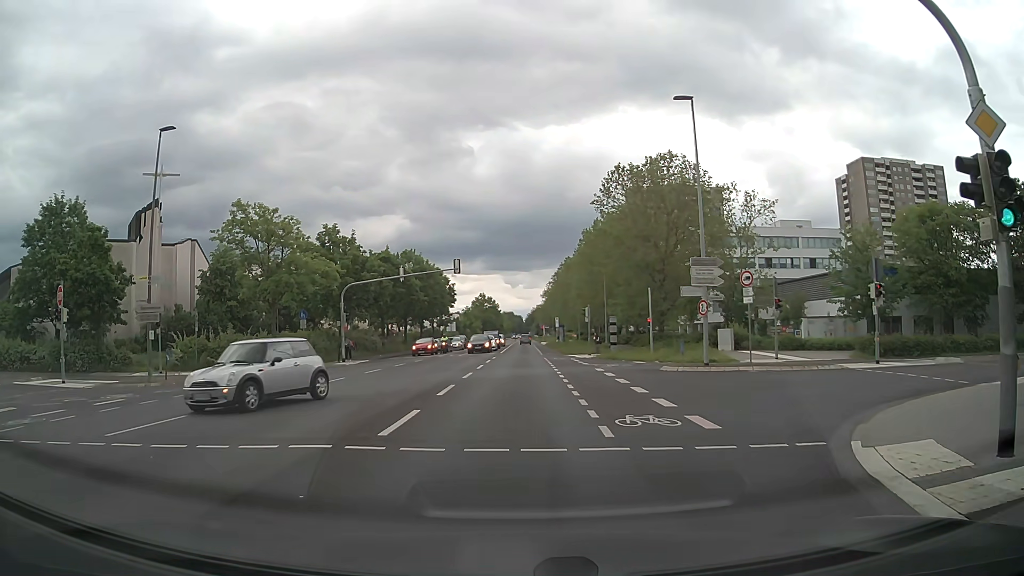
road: secondary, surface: asphalt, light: Day
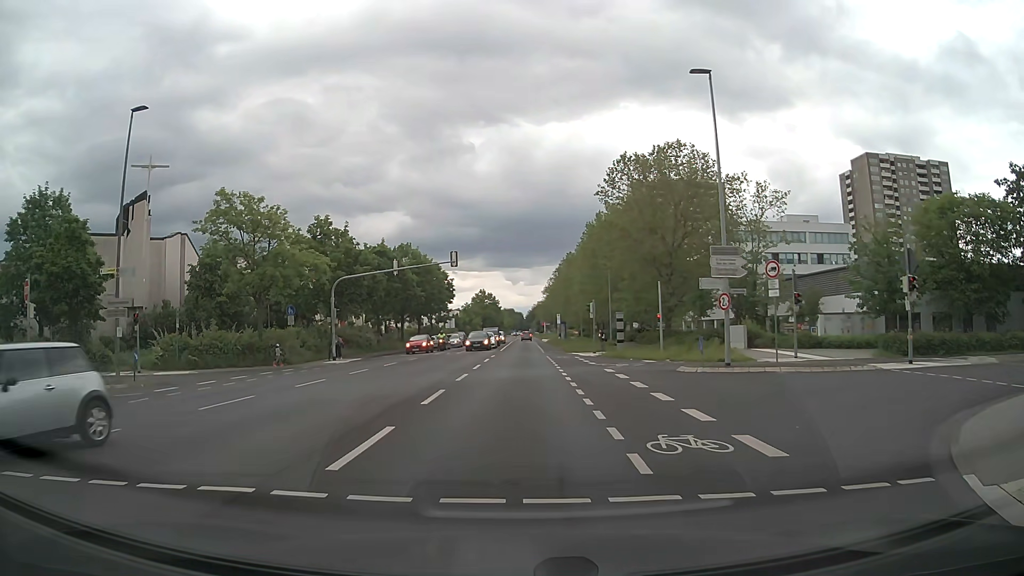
(0.0, +2.7) m; -1°
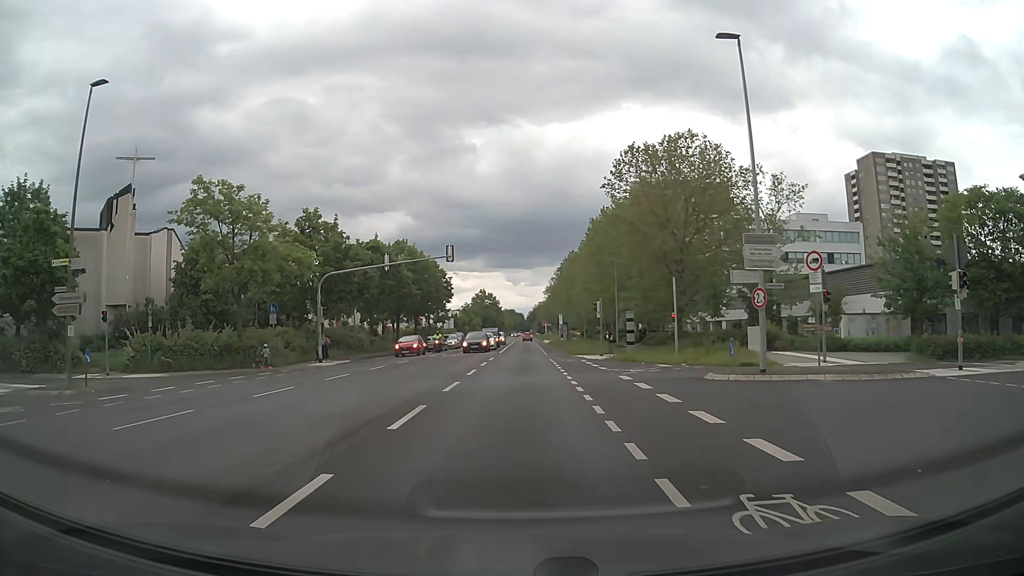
(0.0, +3.5) m; 0°
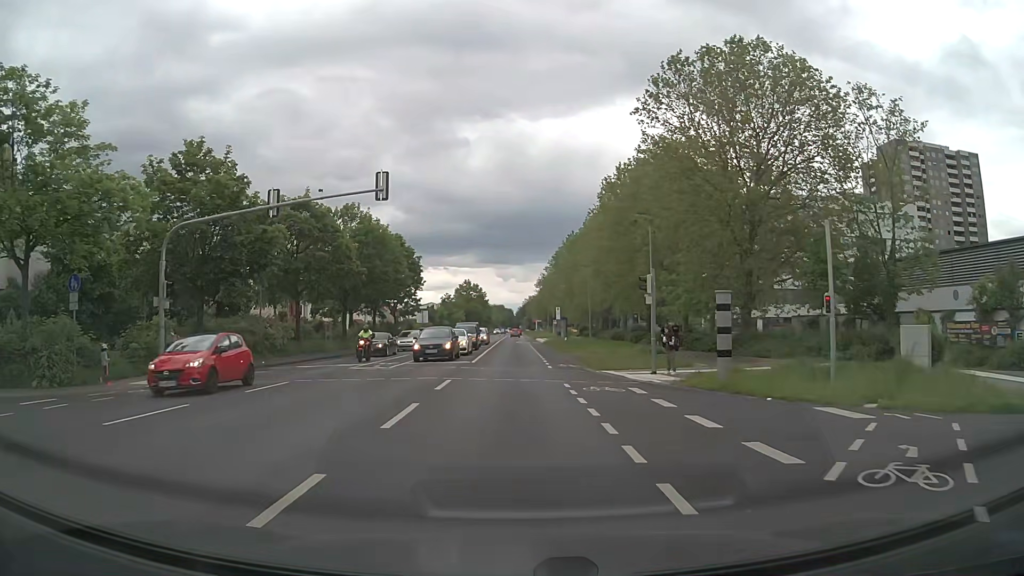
(+0.1, +18.5) m; +1°
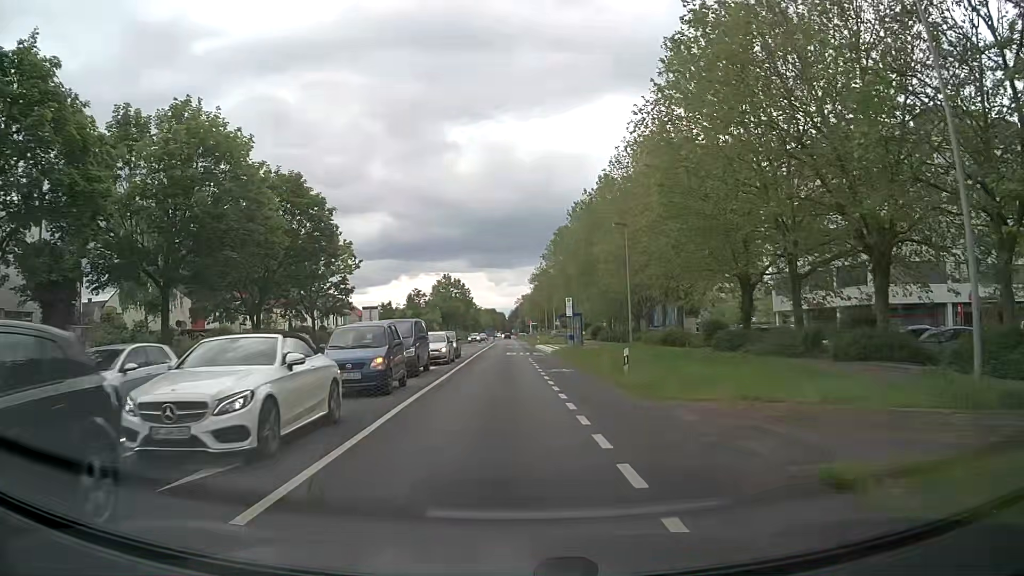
(+0.1, +27.8) m; +1°
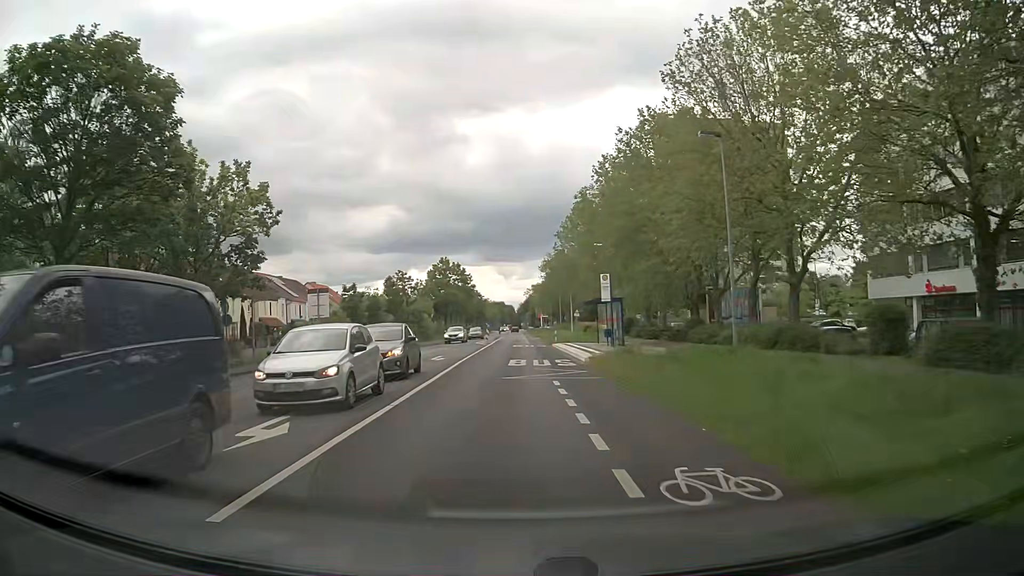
(-0.1, +18.5) m; -1°
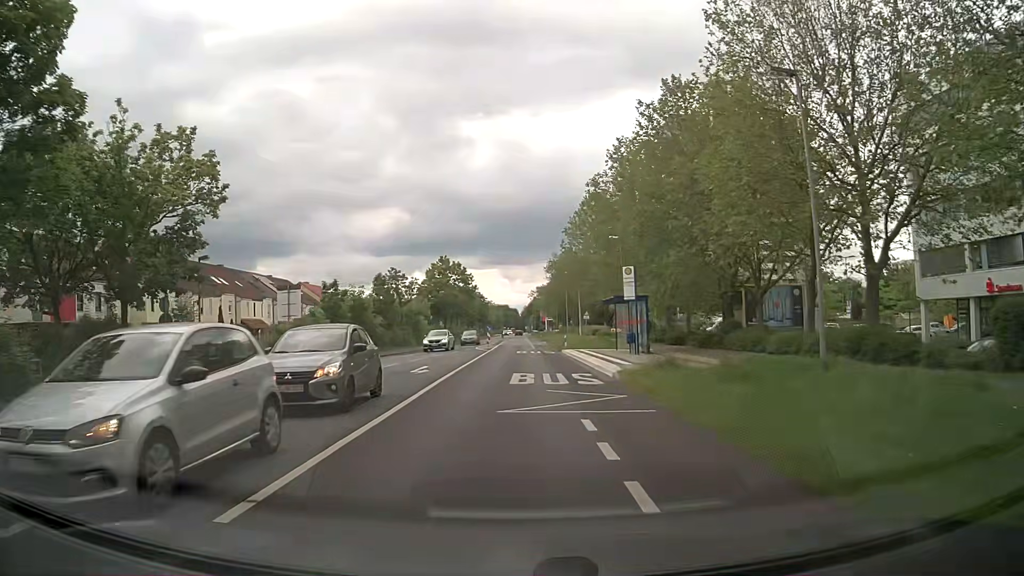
(0.0, +6.5) m; 0°
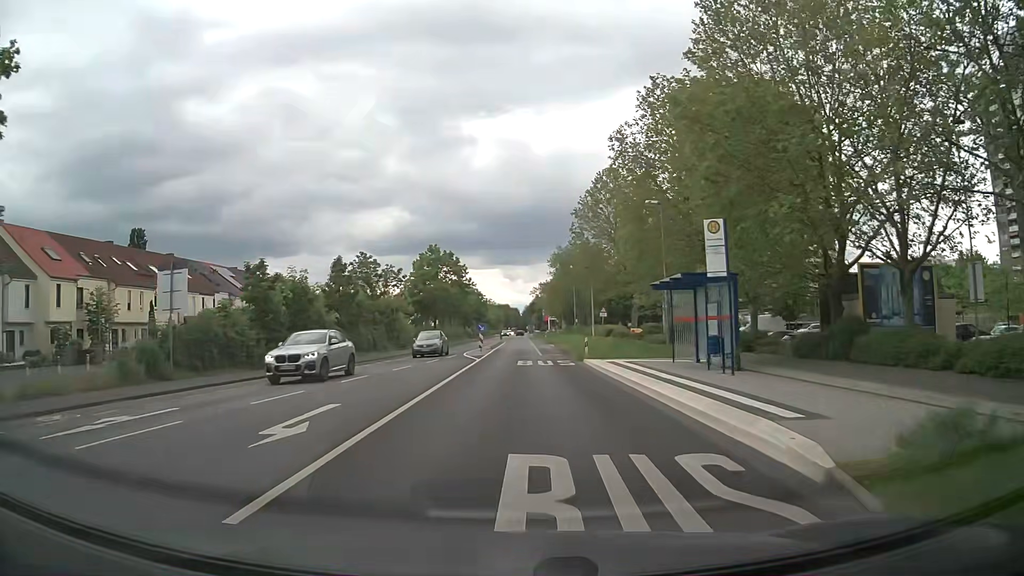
(0.0, +13.4) m; 0°
(0, +10) (0, +20) (0, +30) (0, +40) (0, +50) (0, +60) (0, +70) (0, +80) (0, +90) (0, +100) m
